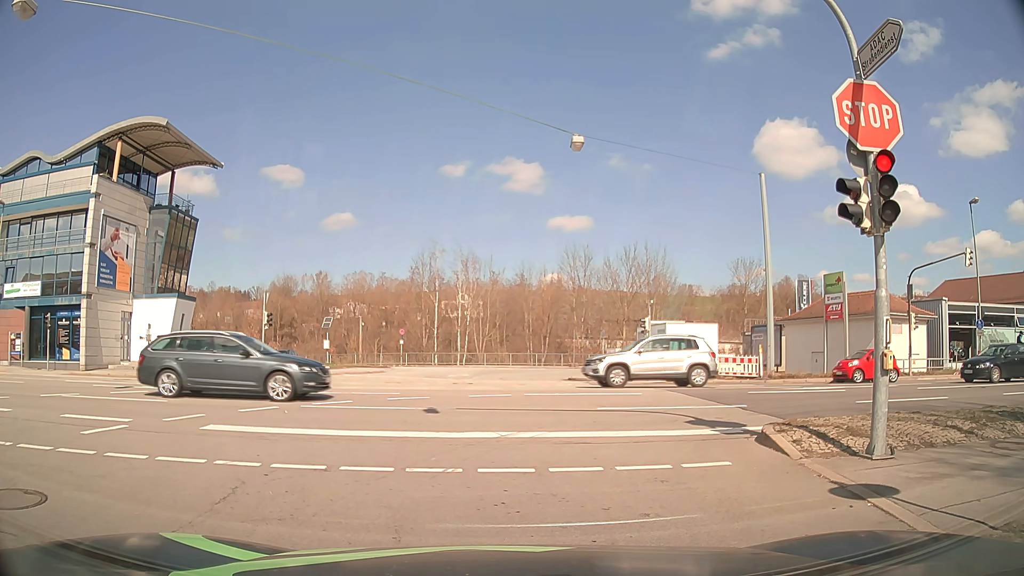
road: tertiary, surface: asphalt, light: Day
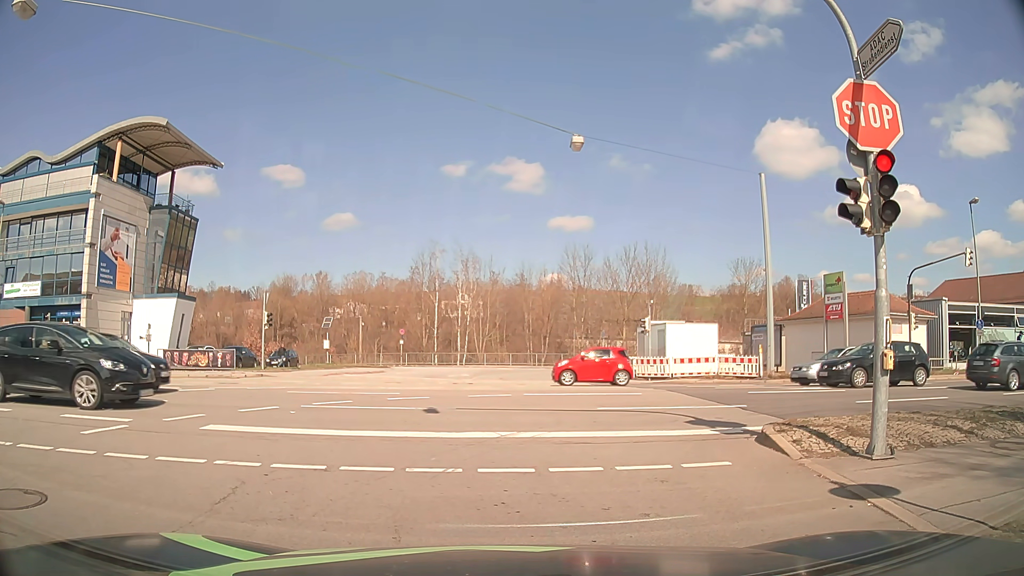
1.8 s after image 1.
(0.0, 0.0) m; 0°
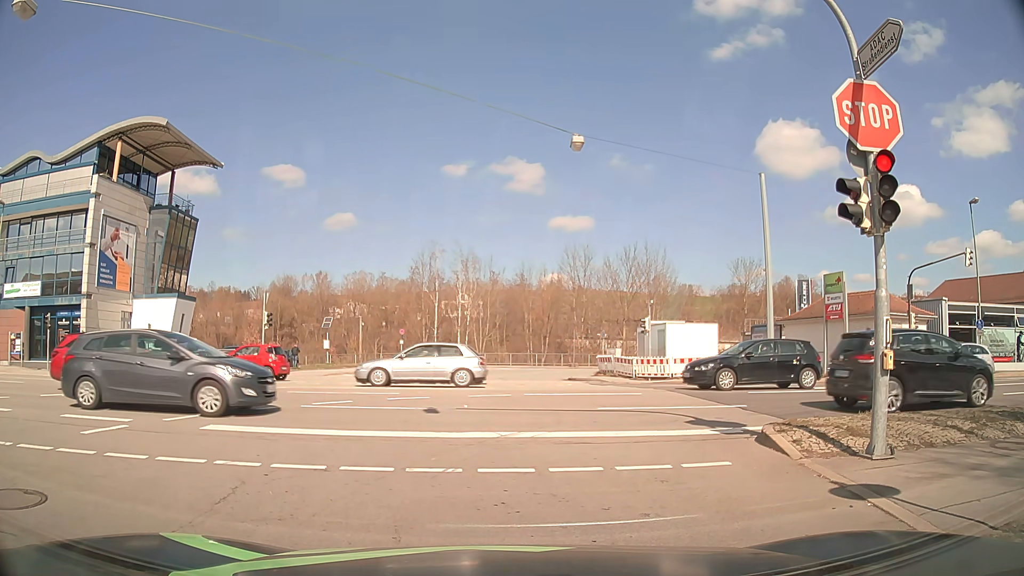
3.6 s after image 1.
(0.0, 0.0) m; 0°
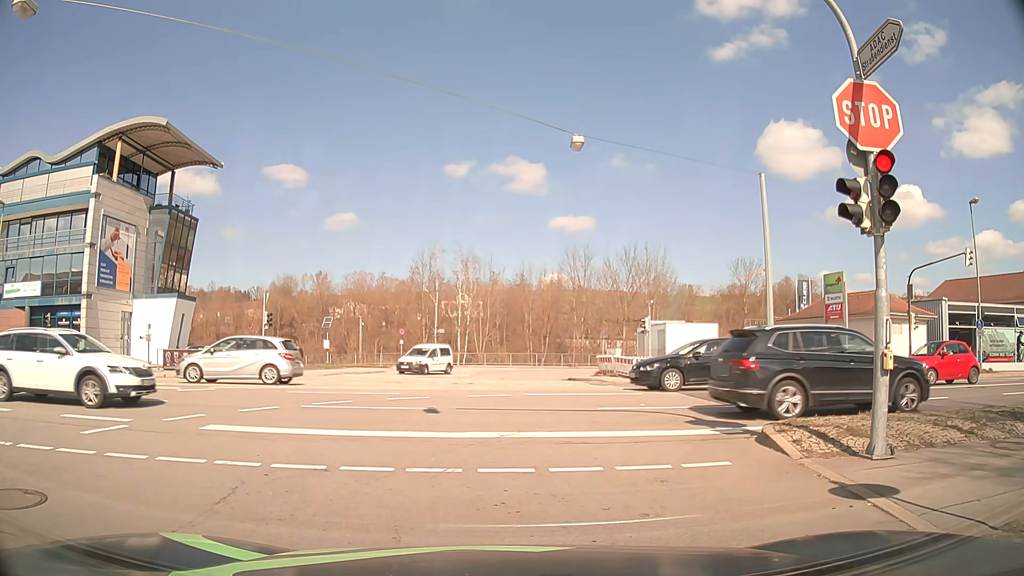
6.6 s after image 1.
(0.0, 0.0) m; 0°
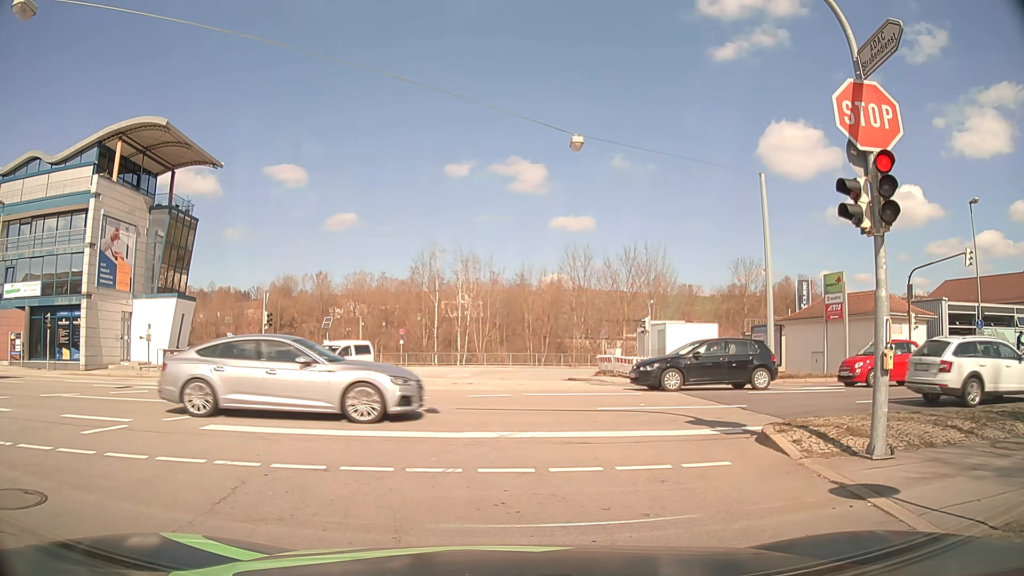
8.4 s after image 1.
(0.0, 0.0) m; 0°
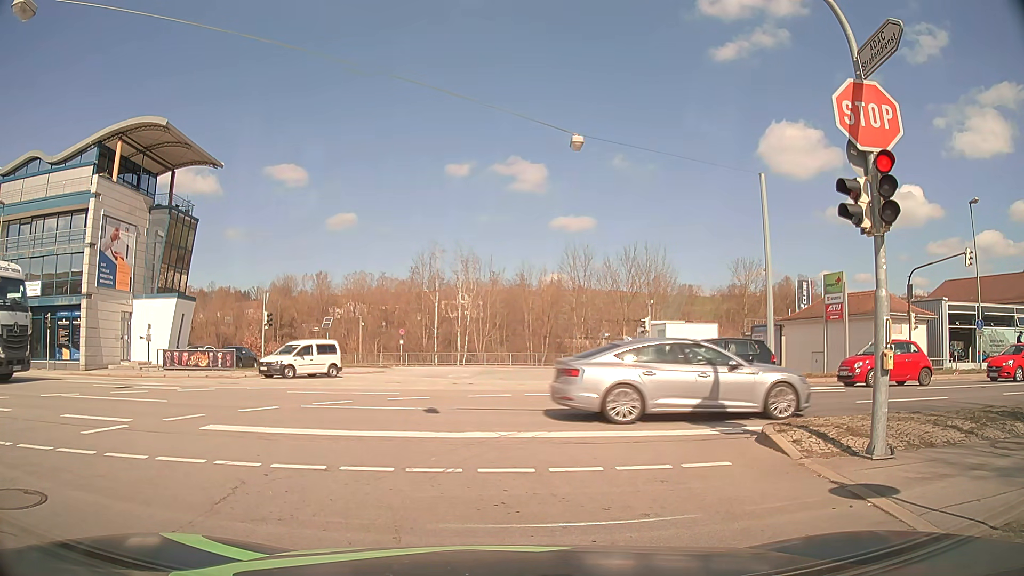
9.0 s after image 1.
(0.0, 0.0) m; 0°
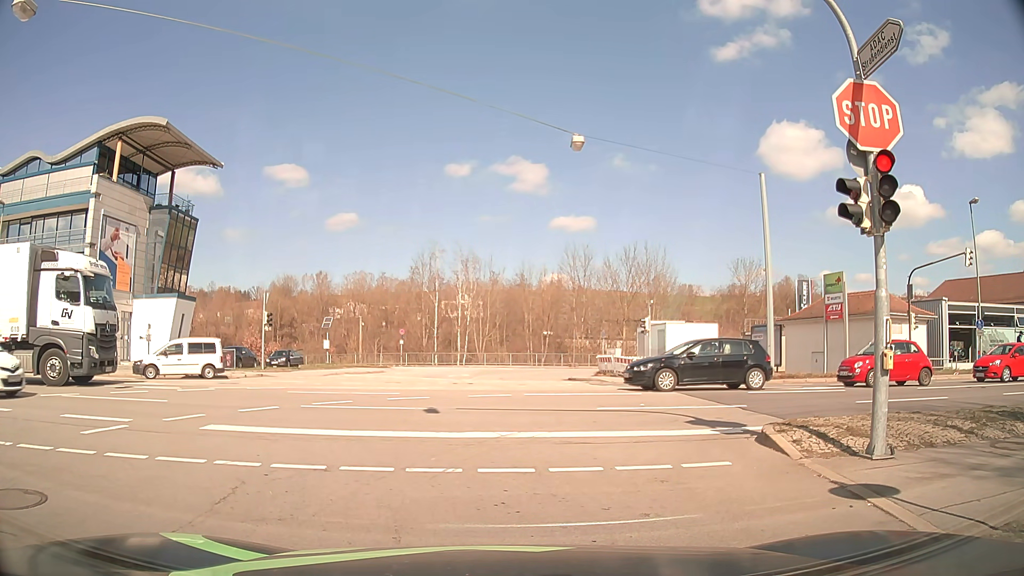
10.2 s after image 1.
(0.0, 0.0) m; 0°
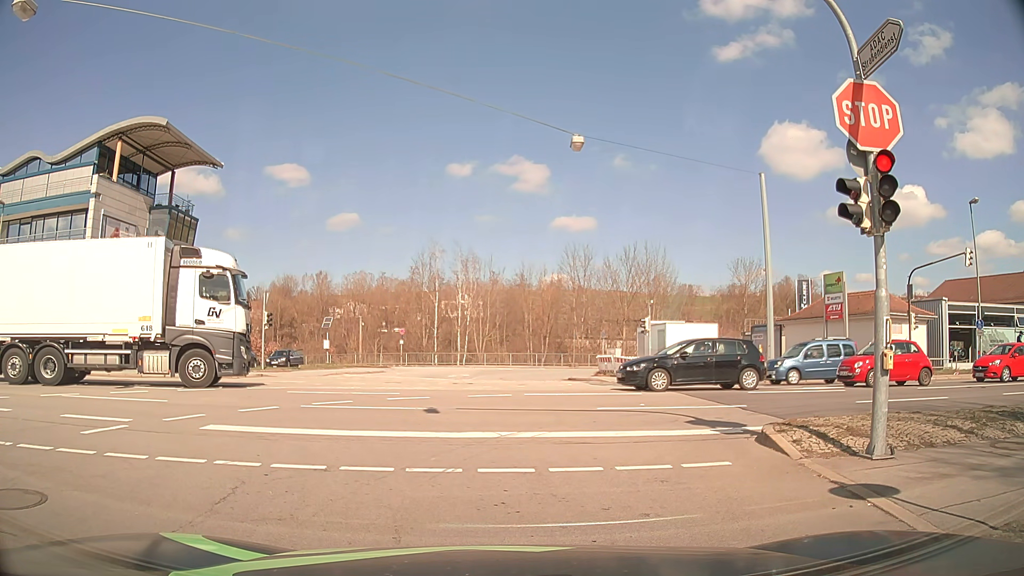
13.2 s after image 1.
(0.0, 0.0) m; 0°
(-1, +10) (-6, +19) (-14, +24) (-24, +26) (-34, +26) (-44, +26) (-54, +25) (-64, +25) (-74, +25) (-84, +25) m
